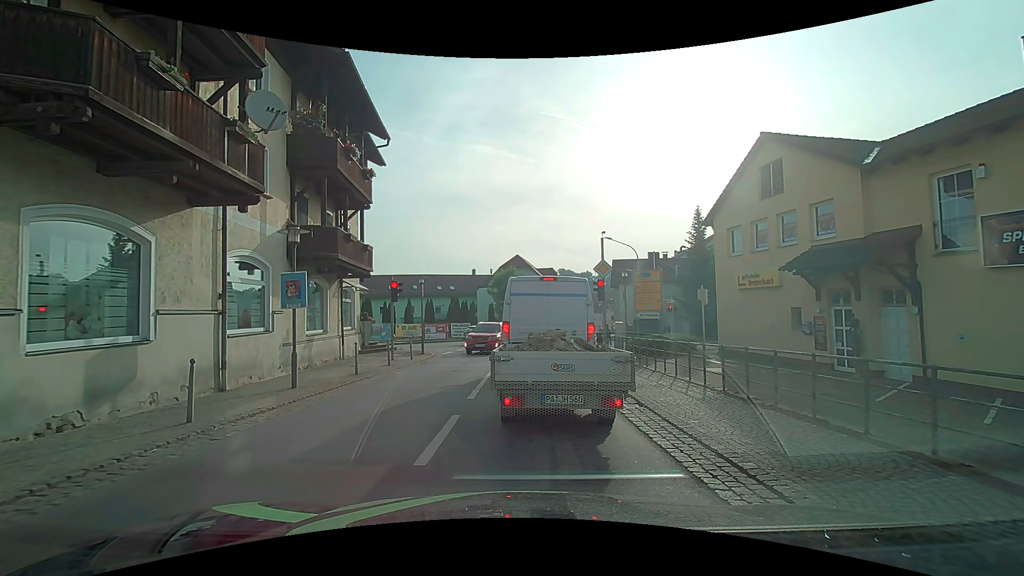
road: secondary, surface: asphalt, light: Day
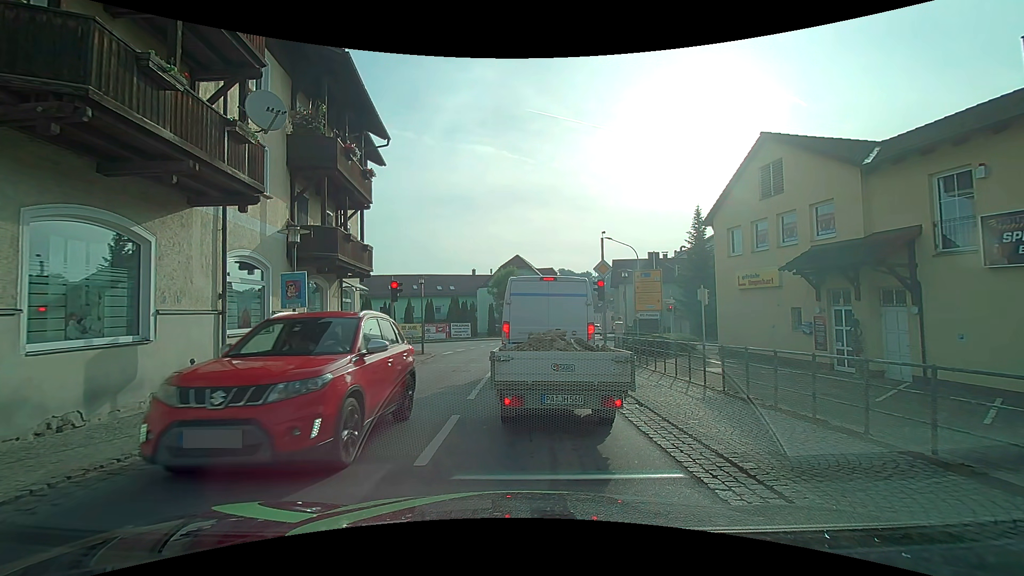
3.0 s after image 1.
(0.0, 0.0) m; 0°
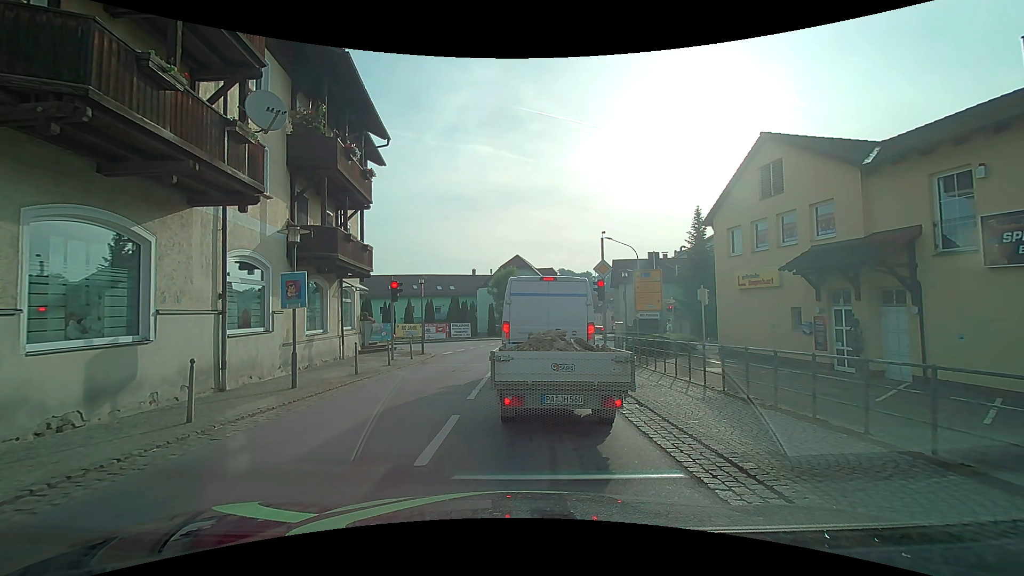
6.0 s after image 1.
(0.0, 0.0) m; 0°
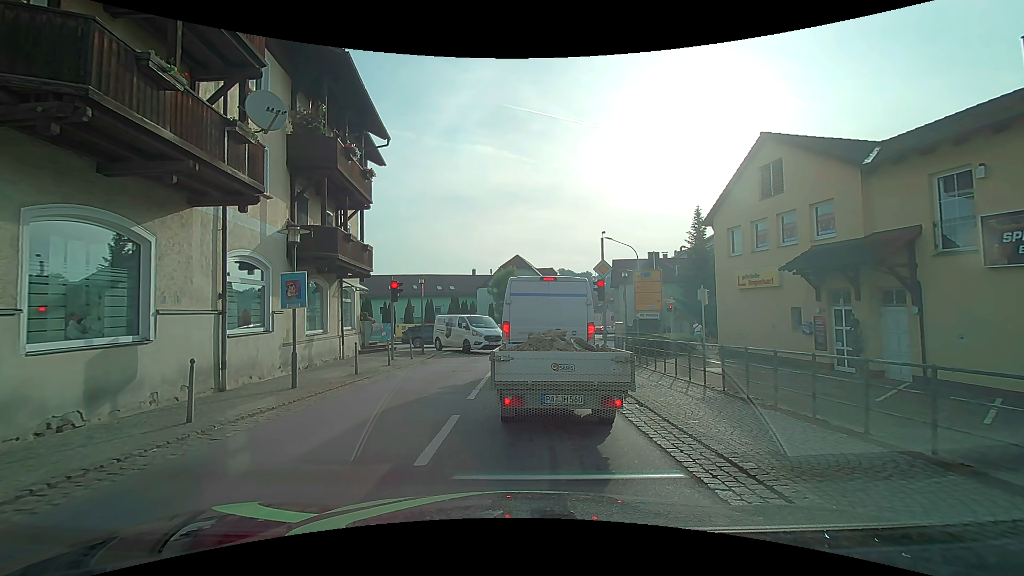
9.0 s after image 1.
(0.0, 0.0) m; 0°
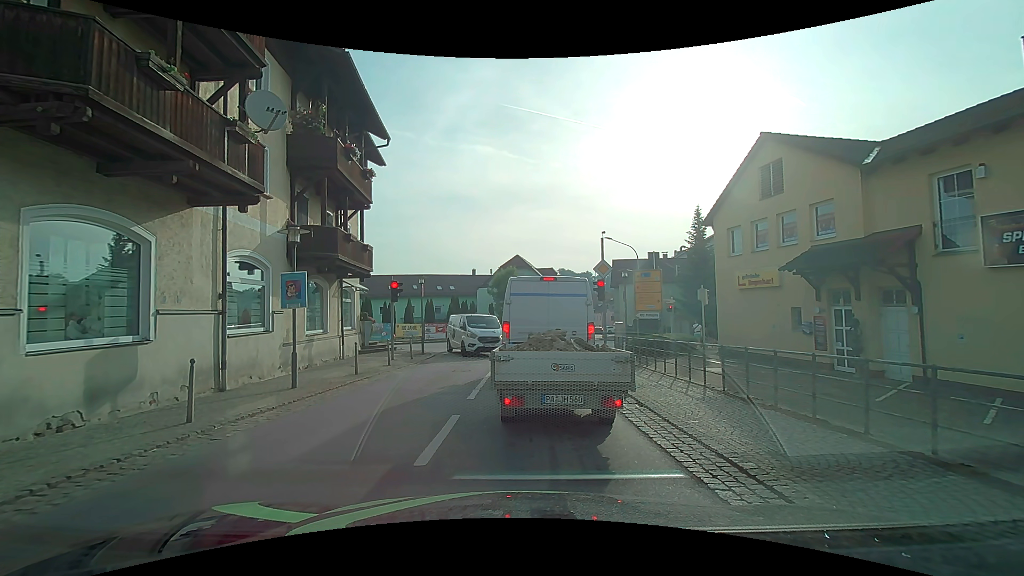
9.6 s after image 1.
(0.0, 0.0) m; 0°
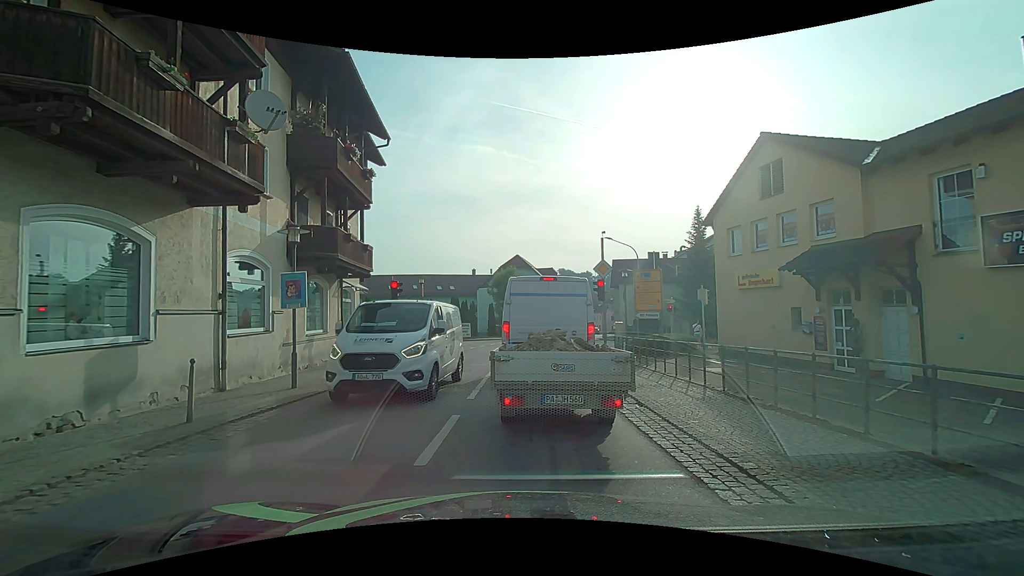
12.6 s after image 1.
(0.0, 0.0) m; 0°
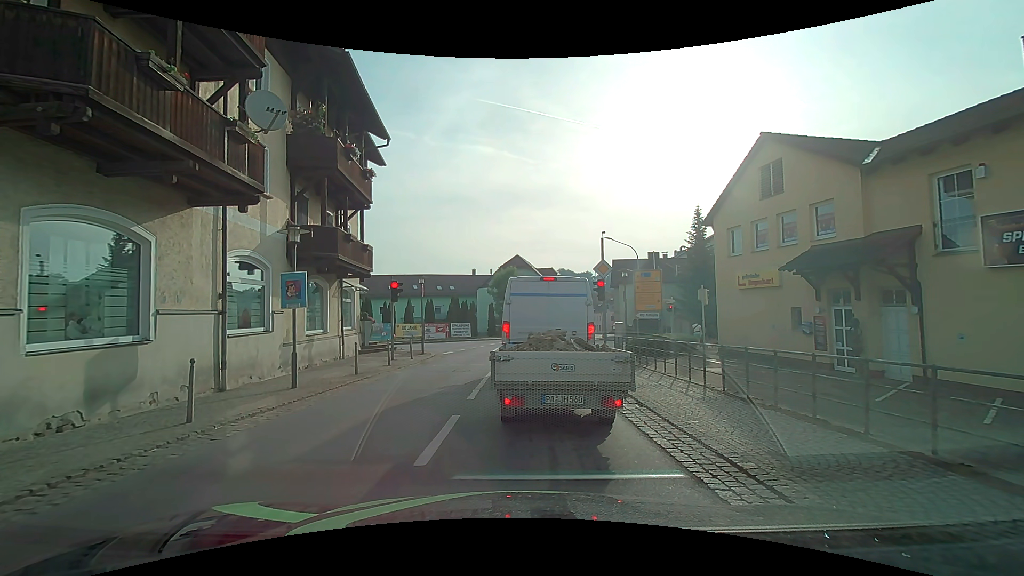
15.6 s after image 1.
(0.0, 0.0) m; 0°
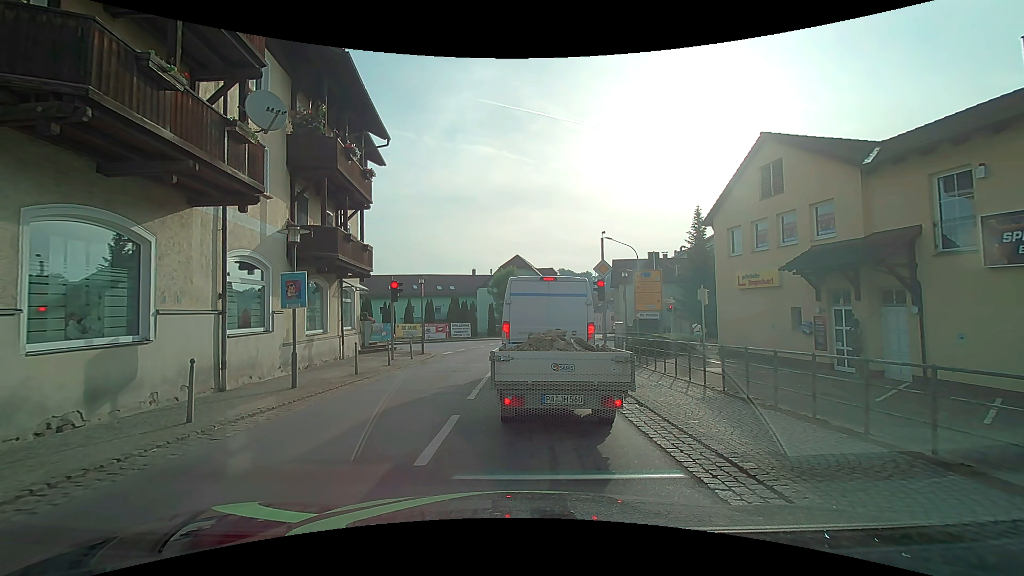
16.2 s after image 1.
(0.0, 0.0) m; 0°
